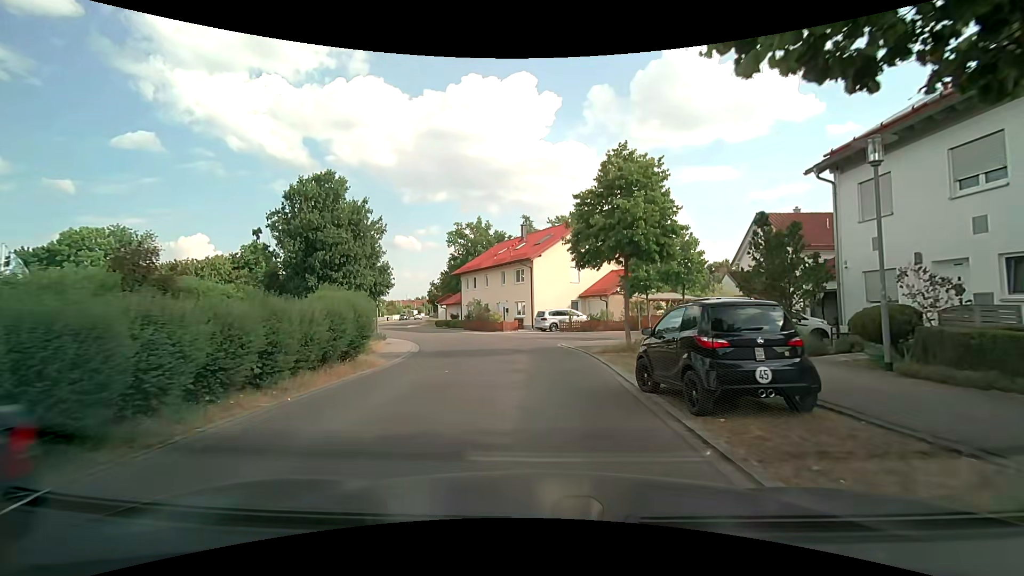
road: residential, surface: asphalt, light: Day
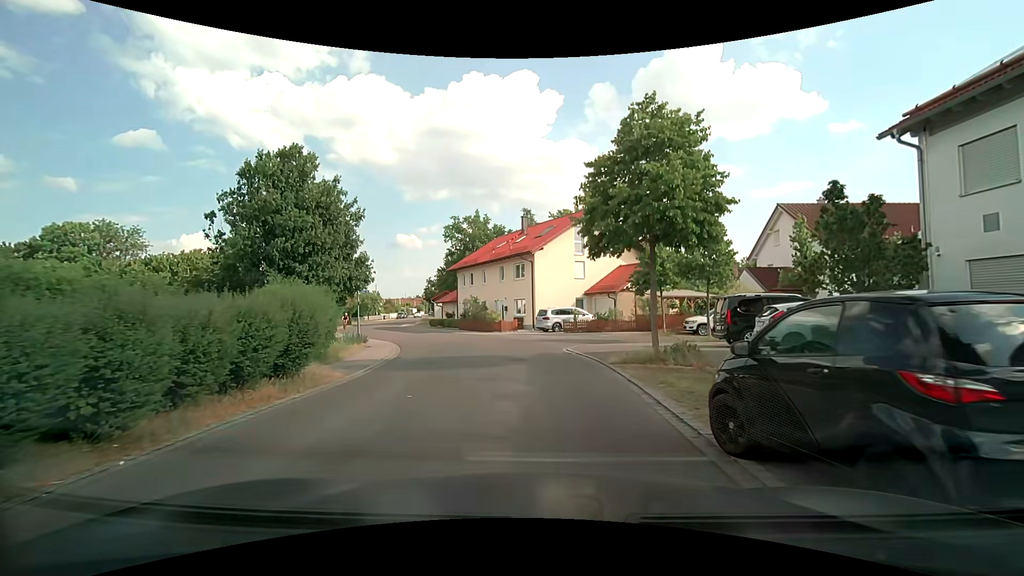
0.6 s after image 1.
(0.0, +3.5) m; 0°
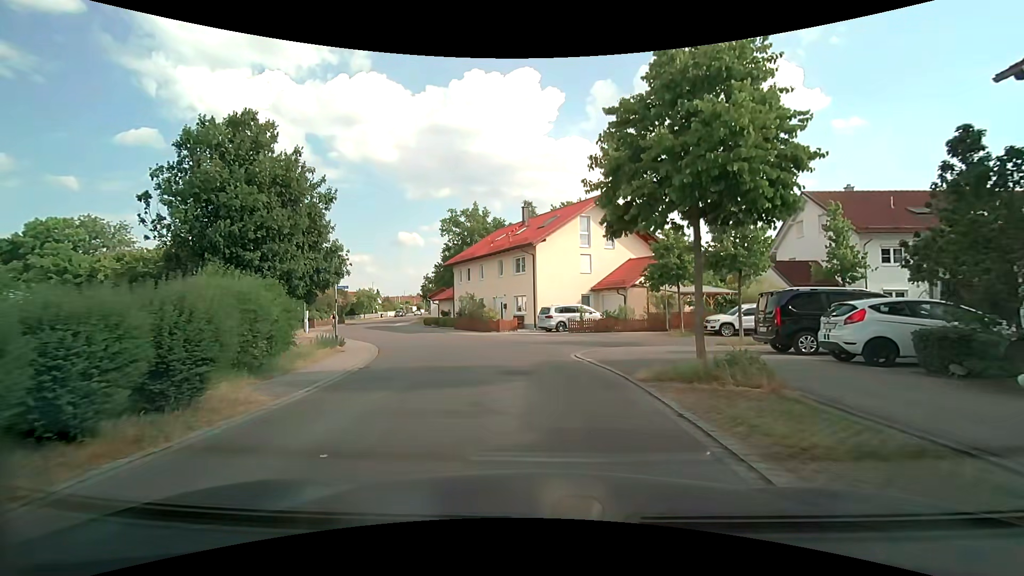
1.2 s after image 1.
(0.0, +3.3) m; -1°
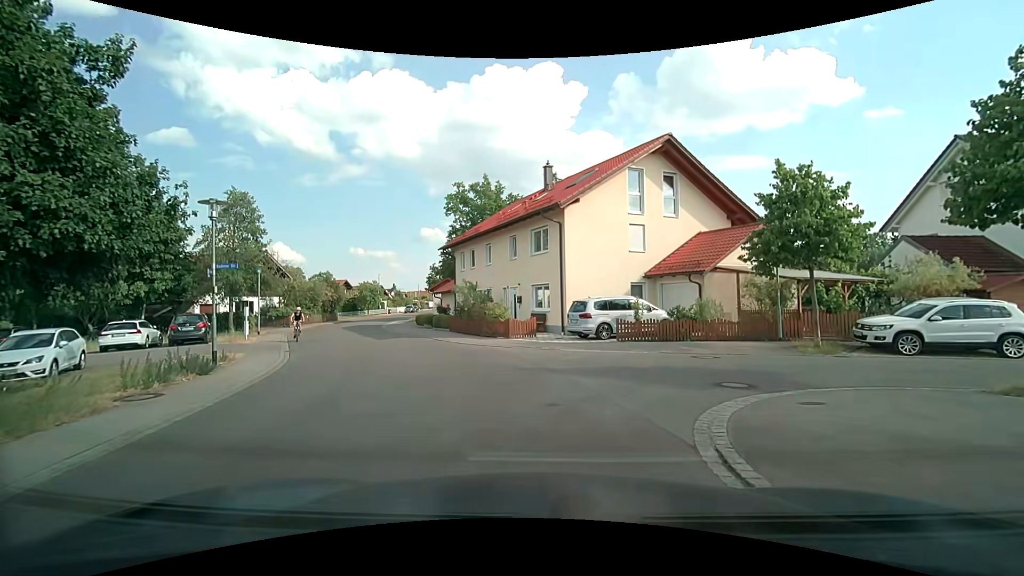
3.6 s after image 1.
(0.0, +10.8) m; -2°
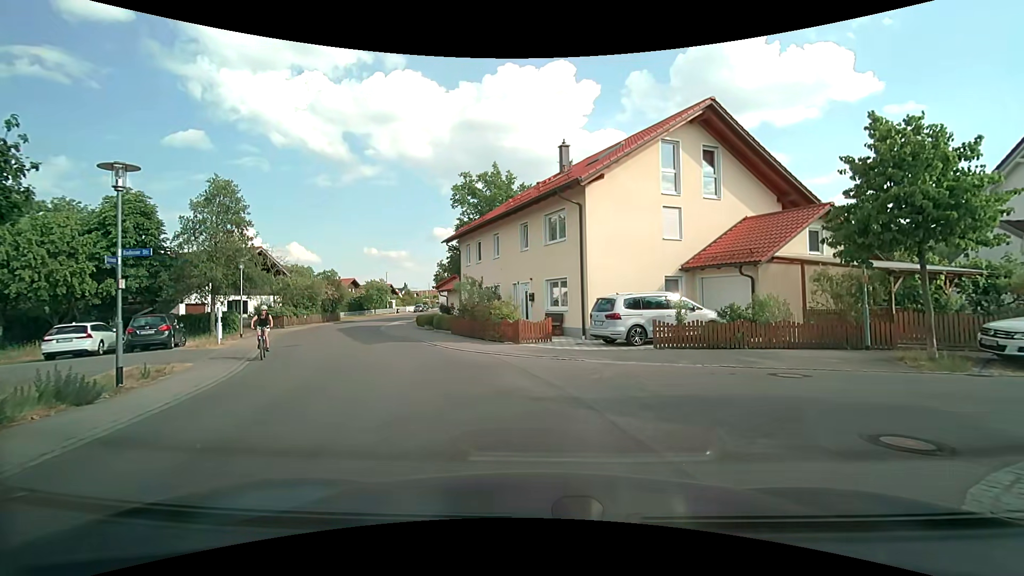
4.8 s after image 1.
(0.0, +3.7) m; 0°
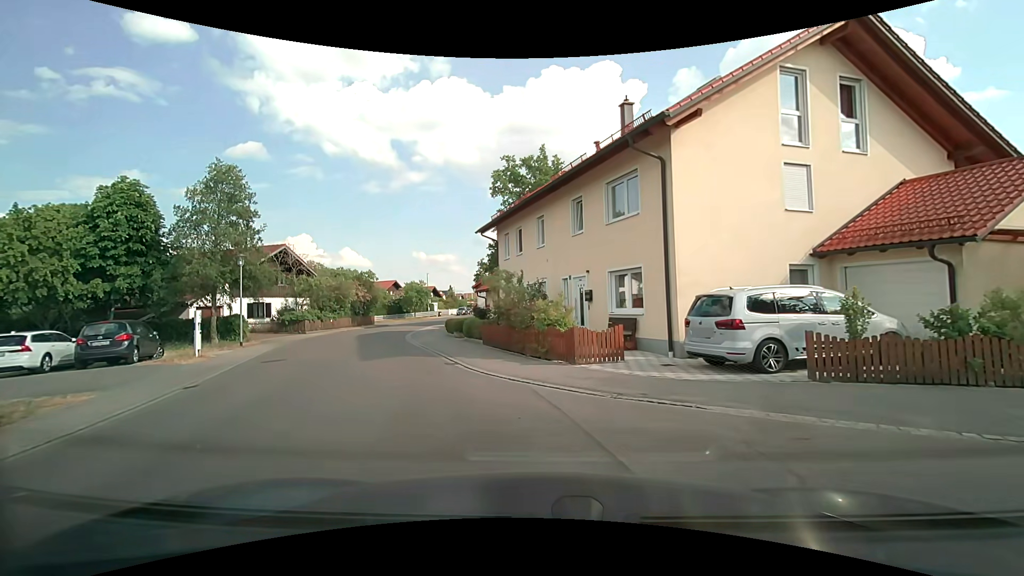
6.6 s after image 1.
(-0.2, +5.9) m; -5°
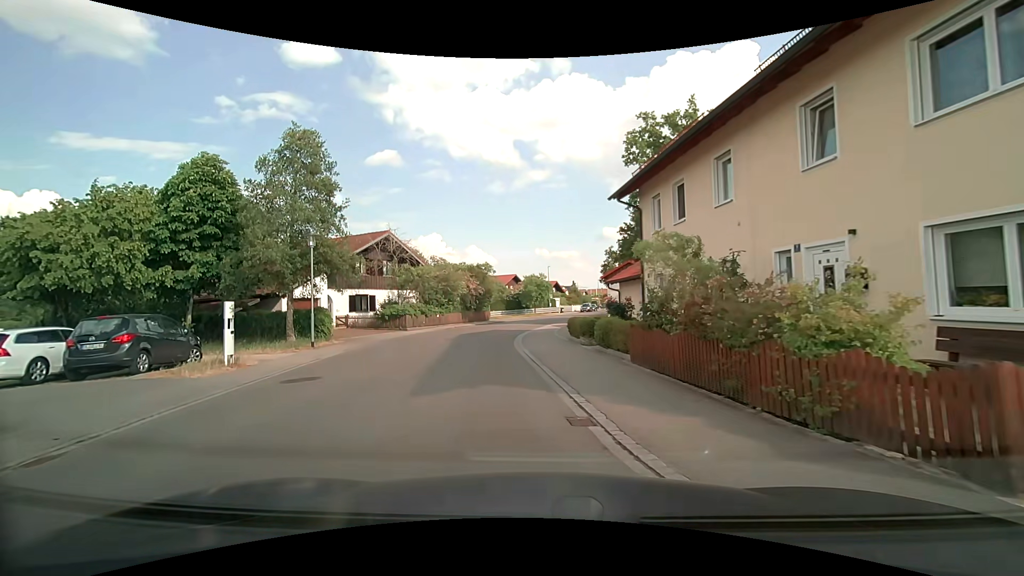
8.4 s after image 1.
(-0.9, +7.5) m; -14°
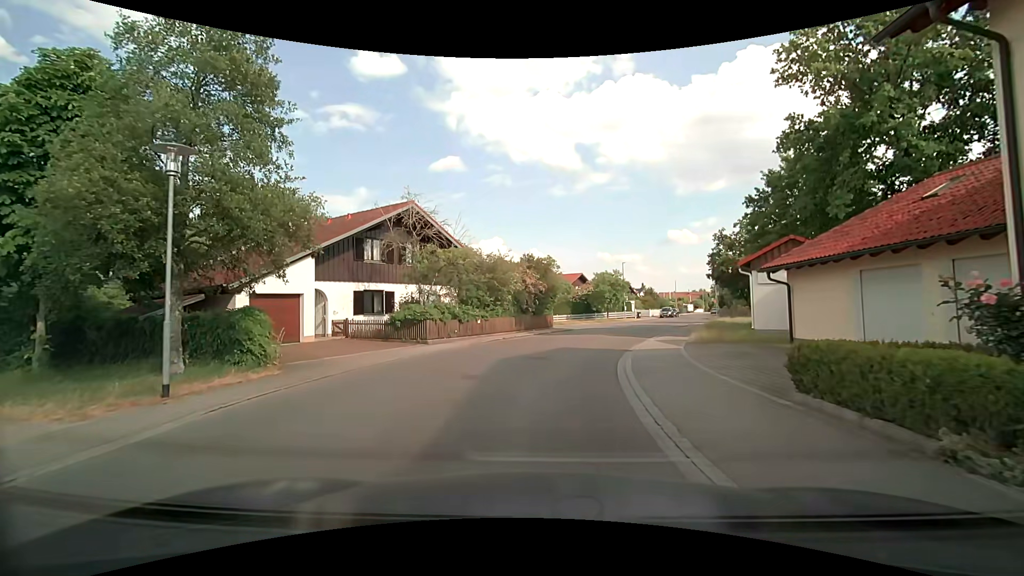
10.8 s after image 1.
(-1.3, +12.0) m; -8°
(0, +10) (+2, +20) (+5, +29) (+8, +39) (+12, +48) (+15, +57) (+19, +67) (+22, +76) (+26, +86) (+29, +95) m
